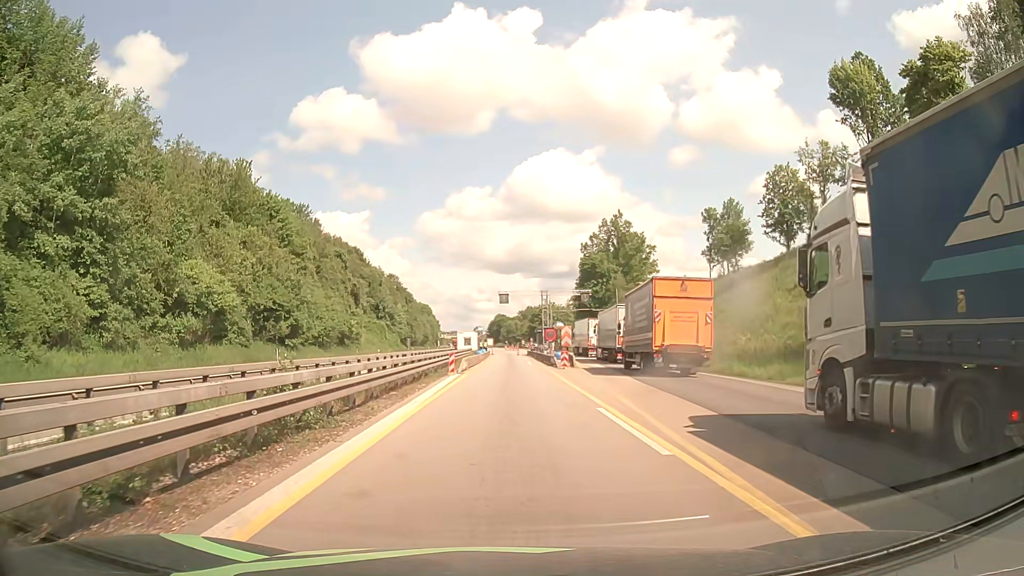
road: motorway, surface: asphalt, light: Day
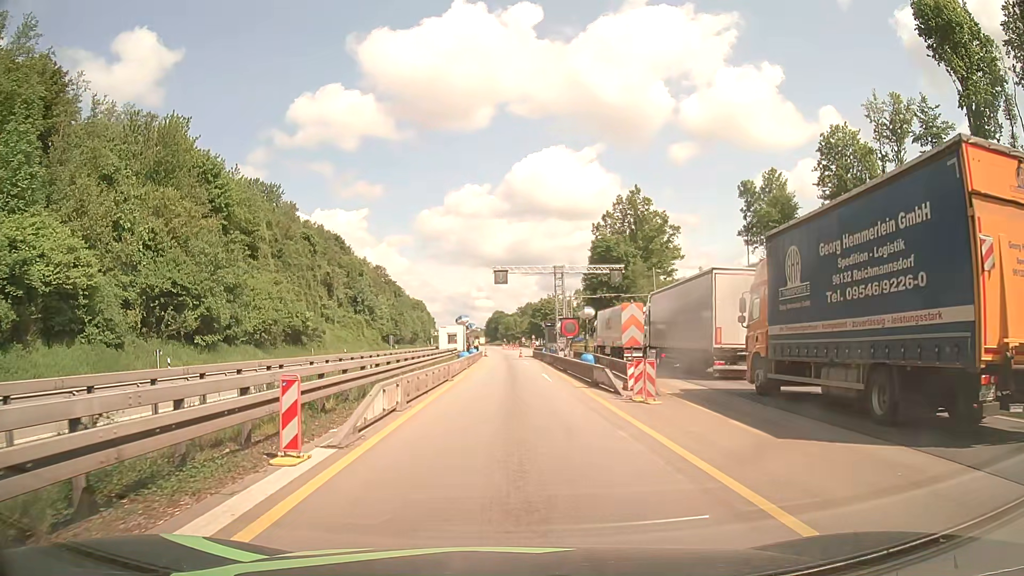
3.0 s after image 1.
(0.0, +21.7) m; 0°
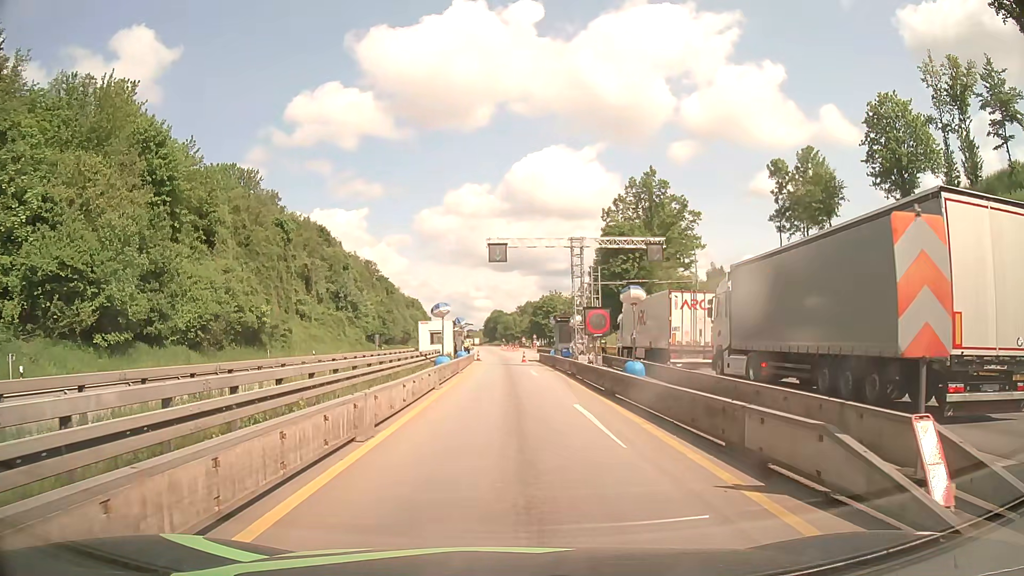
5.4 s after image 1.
(+0.1, +13.8) m; 0°
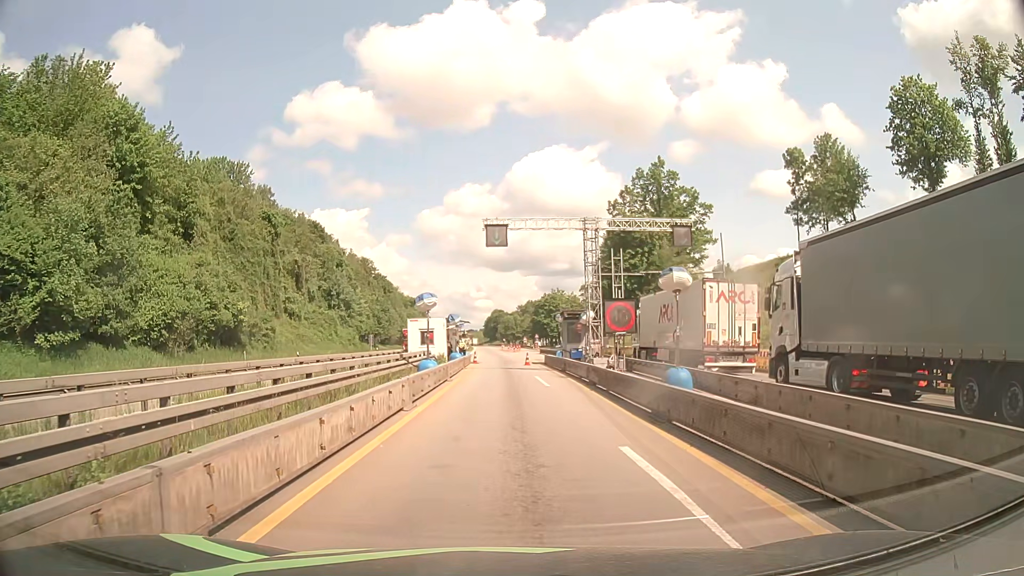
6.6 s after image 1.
(0.0, +5.9) m; 0°
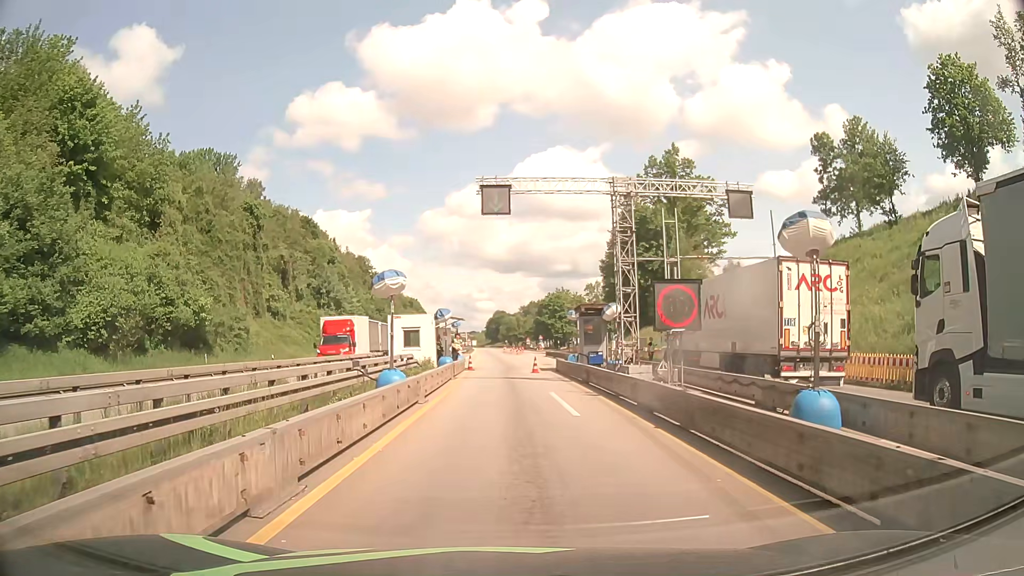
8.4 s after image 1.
(0.0, +8.0) m; 0°
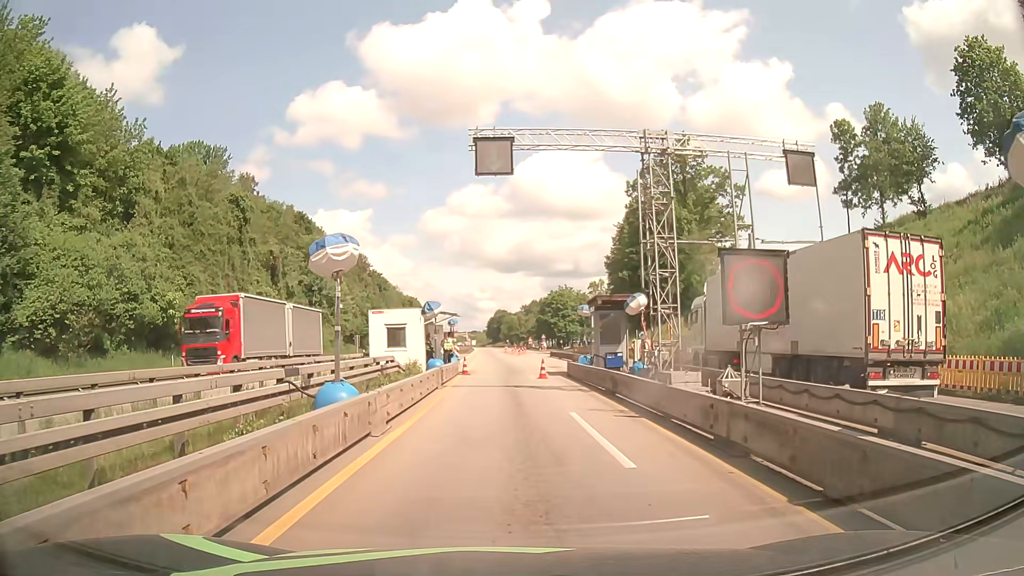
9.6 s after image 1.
(0.0, +5.4) m; -1°
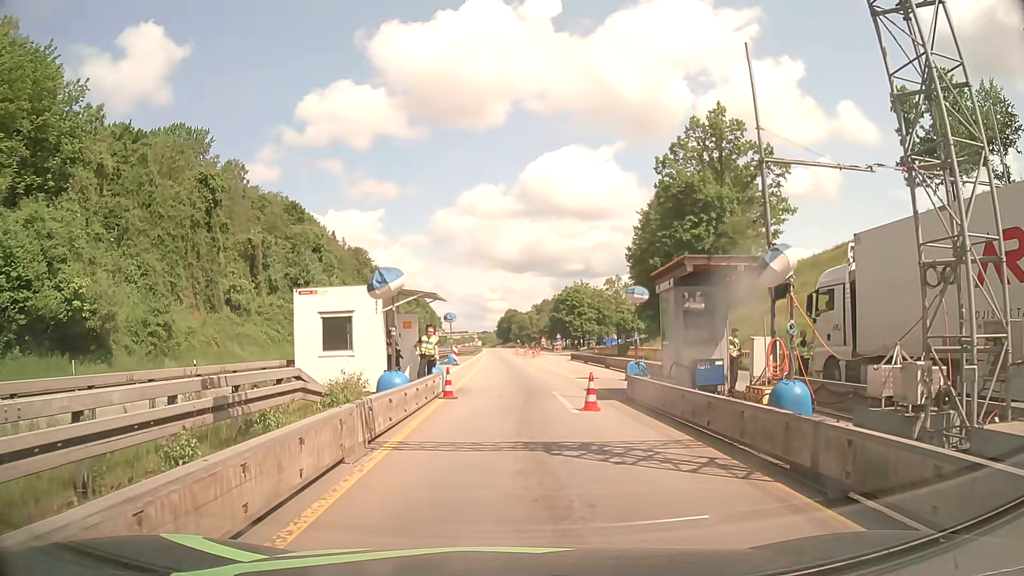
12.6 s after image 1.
(0.0, +12.2) m; 0°
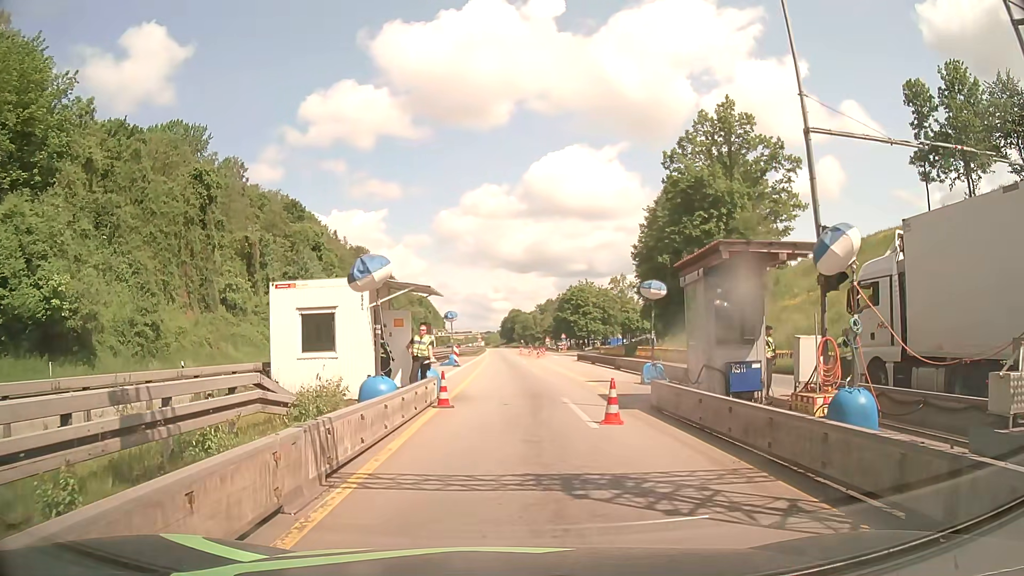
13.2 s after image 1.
(0.0, +2.3) m; 0°
(0, +10) (0, +20) (0, +30) (0, +40) (0, +50) (-1, +60) (-1, +70) (-1, +80) (-2, +90) (-2, +100) m
